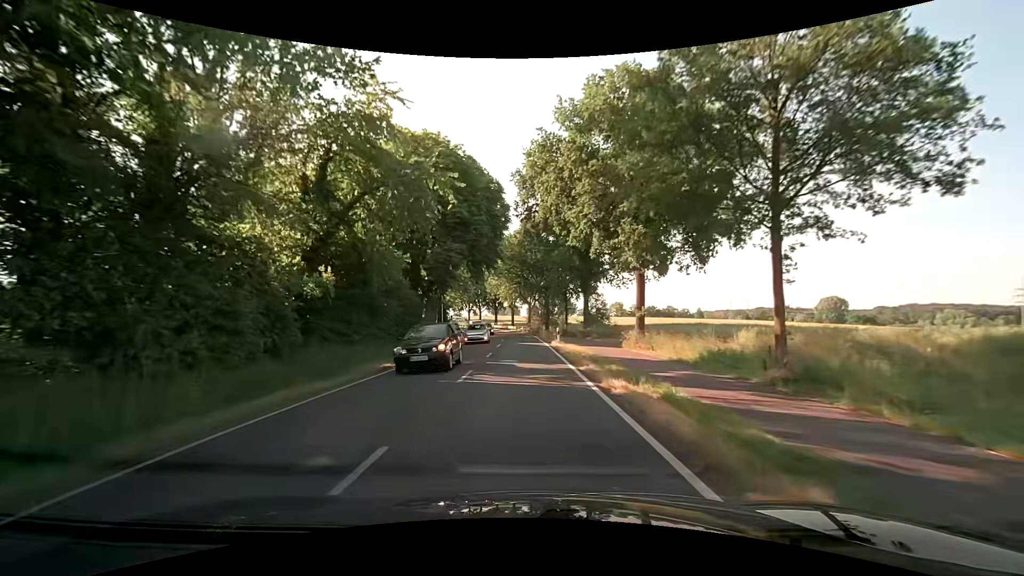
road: secondary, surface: asphalt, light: Day
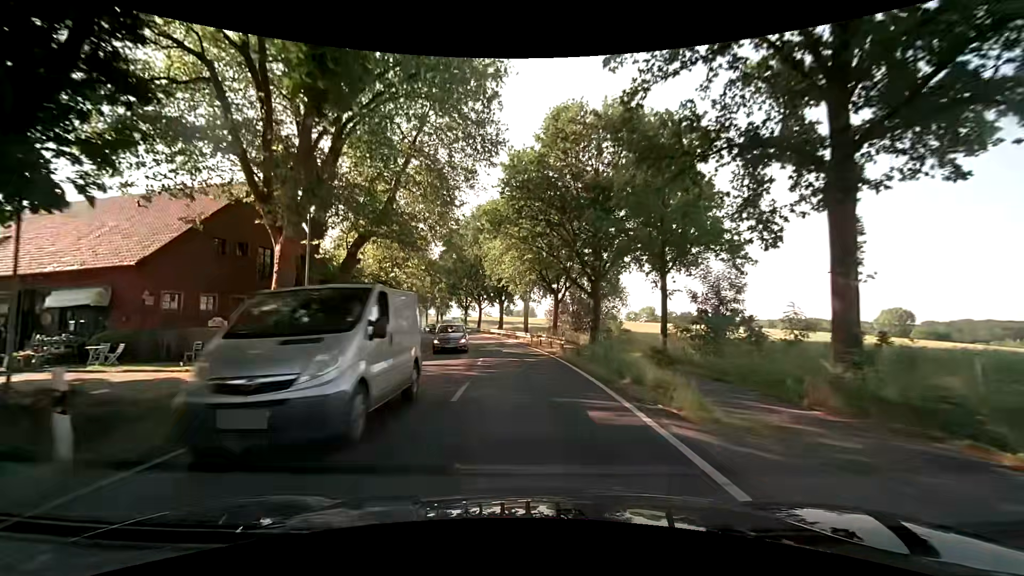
(-0.5, +39.0) m; -2°
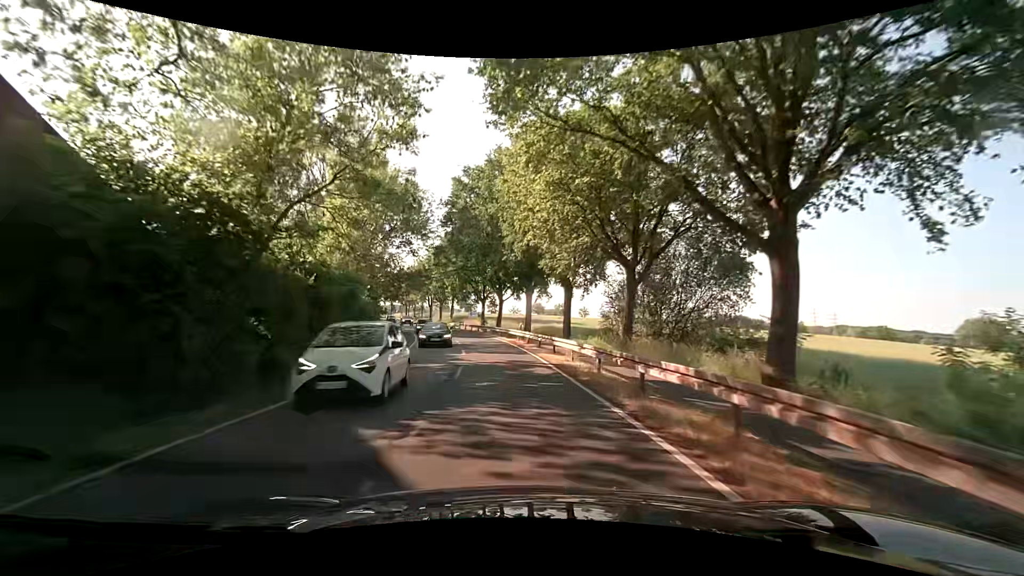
(-0.6, +23.3) m; -4°
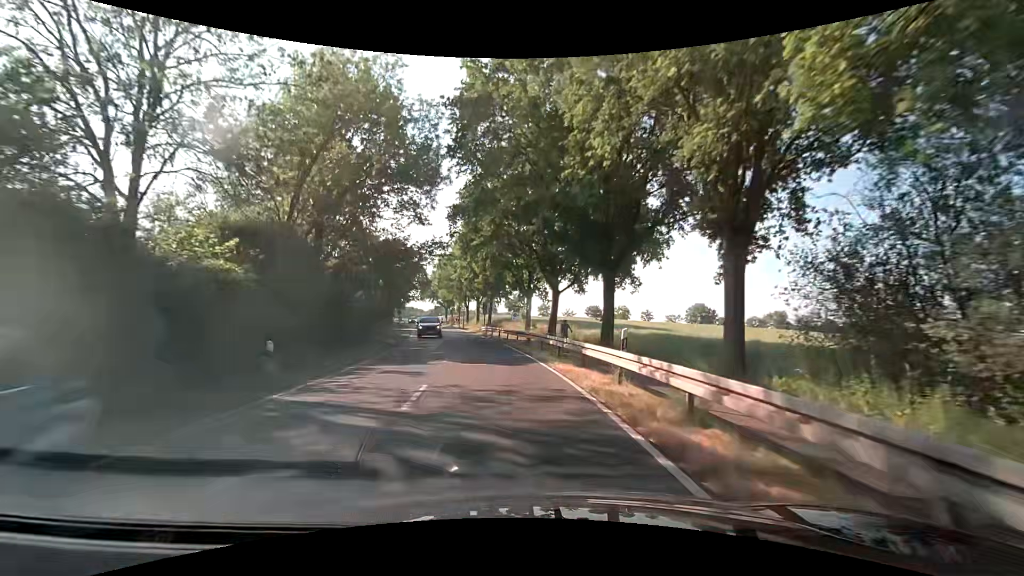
(-0.8, +23.3) m; -5°
(0, +10) (-1, +20) (-3, +30) (-4, +40) (-6, +50) (-8, +59) (-11, +69) (-13, +79) (-15, +88) (-18, +98) m
